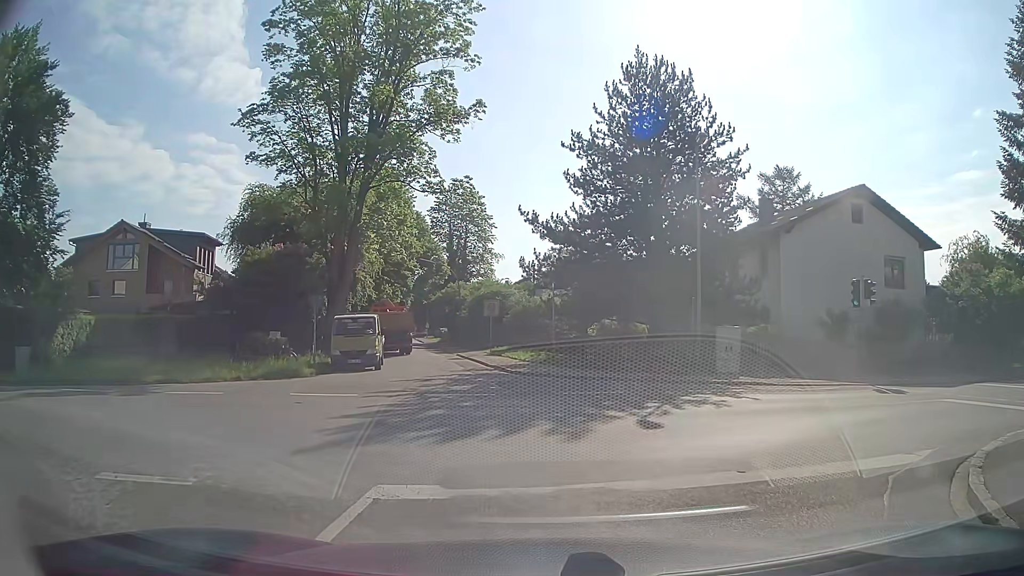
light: Day
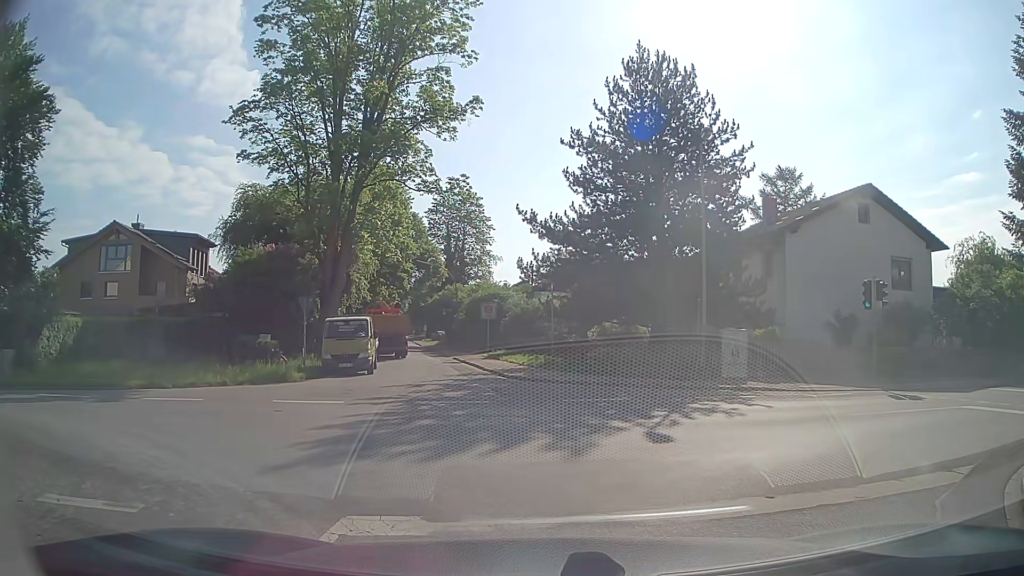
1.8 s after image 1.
(0.0, +0.9) m; 0°
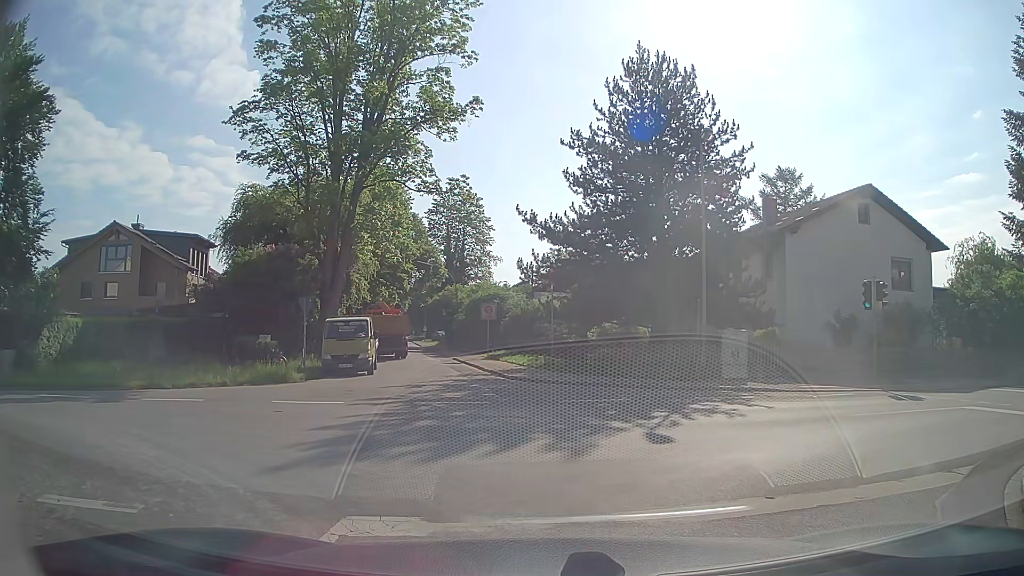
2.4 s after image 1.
(0.0, 0.0) m; 0°
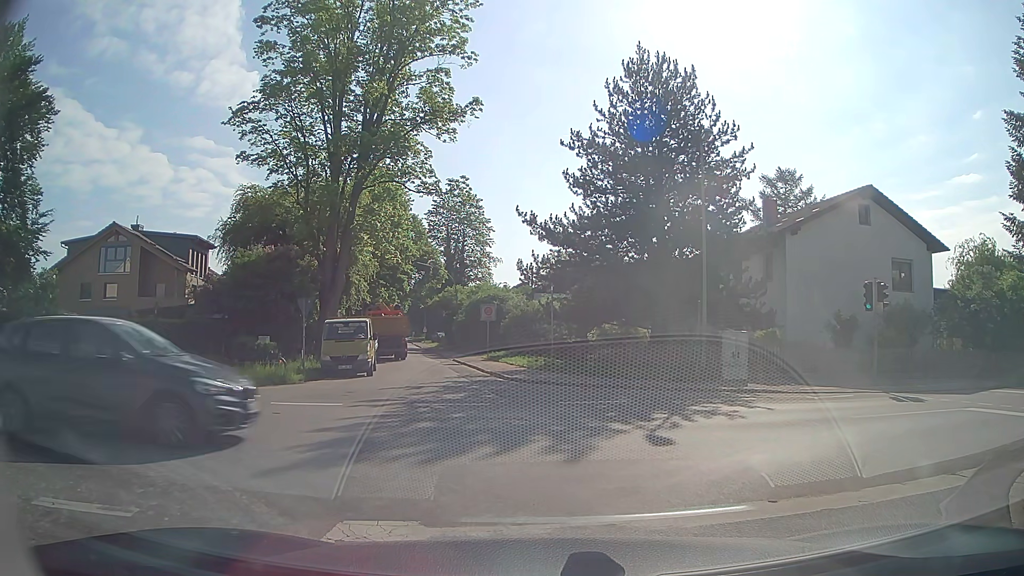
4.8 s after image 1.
(0.0, +0.1) m; 0°
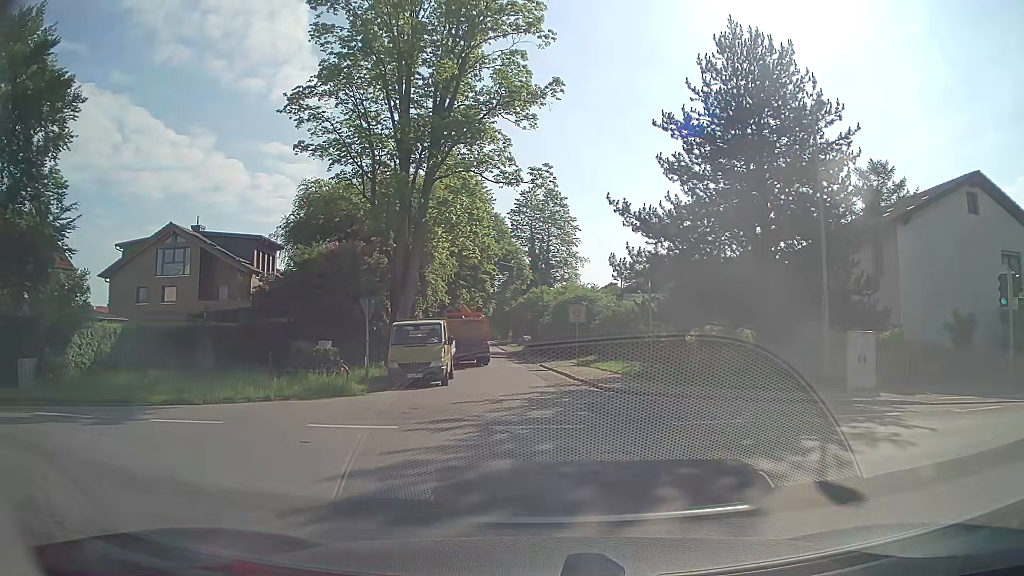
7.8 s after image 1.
(-0.1, +3.2) m; -7°
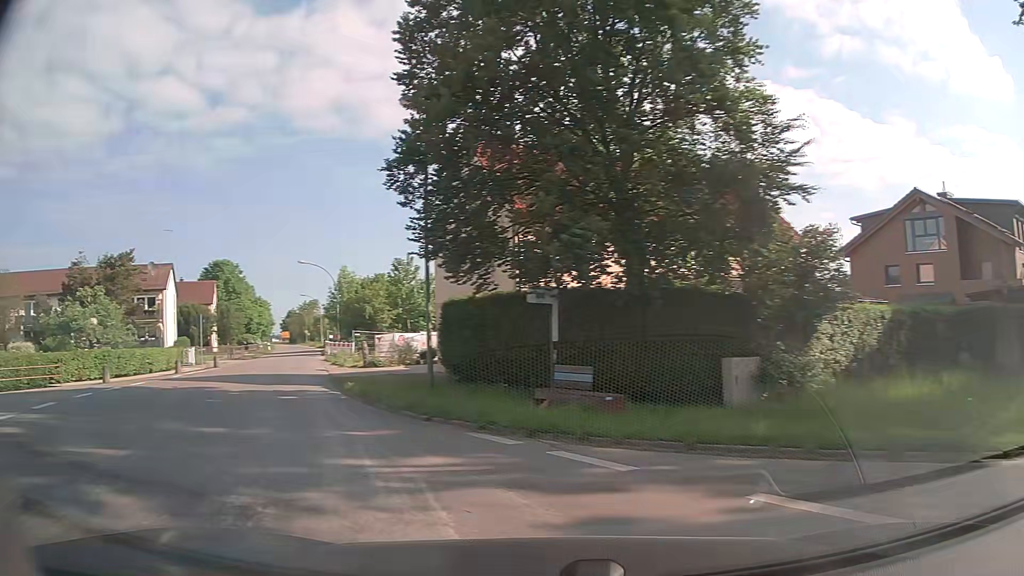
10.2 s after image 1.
(-4.2, +7.5) m; -62°
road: tertiary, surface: asphalt
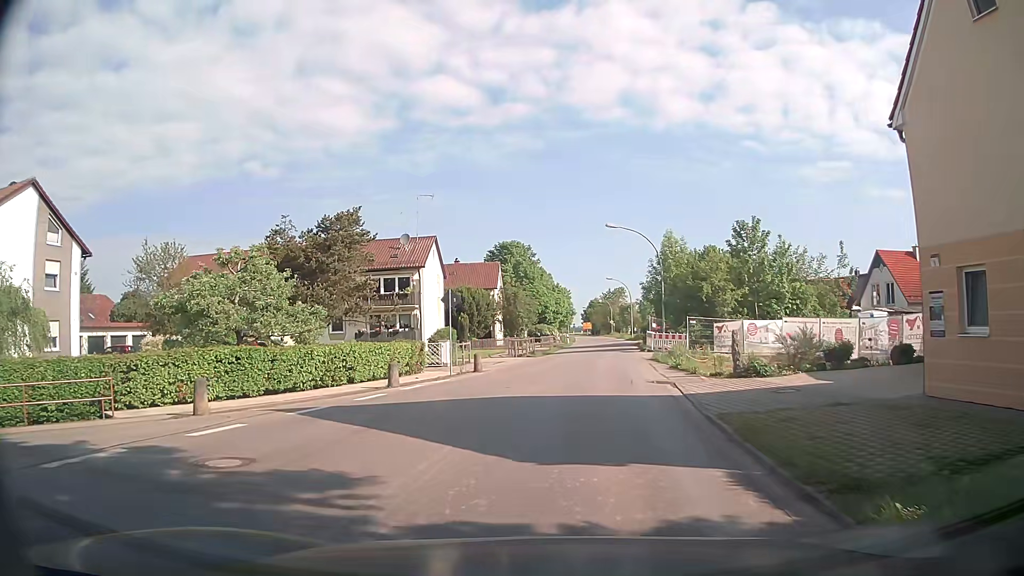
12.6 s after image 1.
(-5.2, +14.1) m; -26°
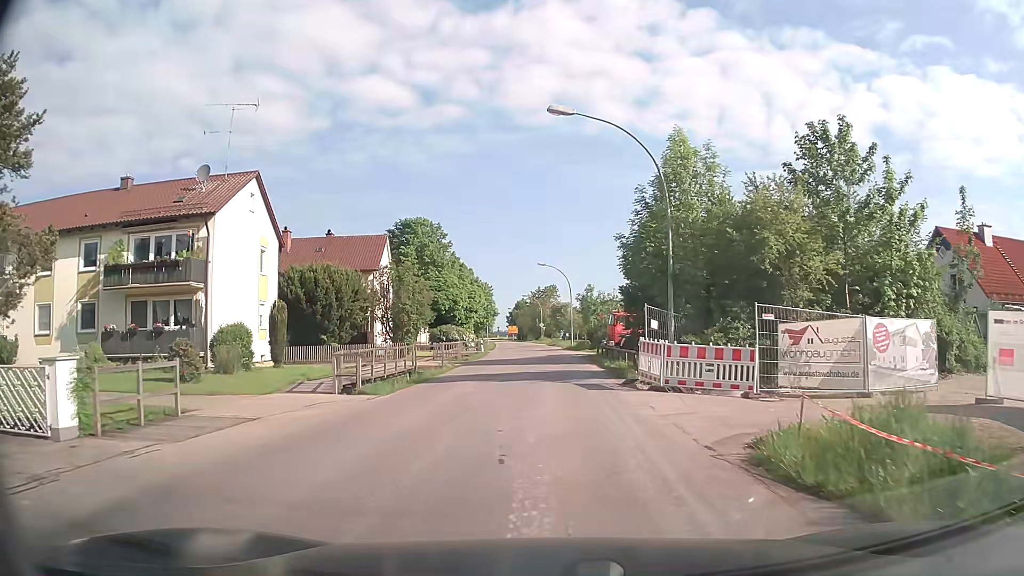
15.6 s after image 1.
(+1.3, +23.0) m; +5°
(0, +10) (0, +20) (0, +30) (0, +40) (0, +50) (0, +60) (0, +70) (-1, +80) (-2, +90) (-2, +100) m
